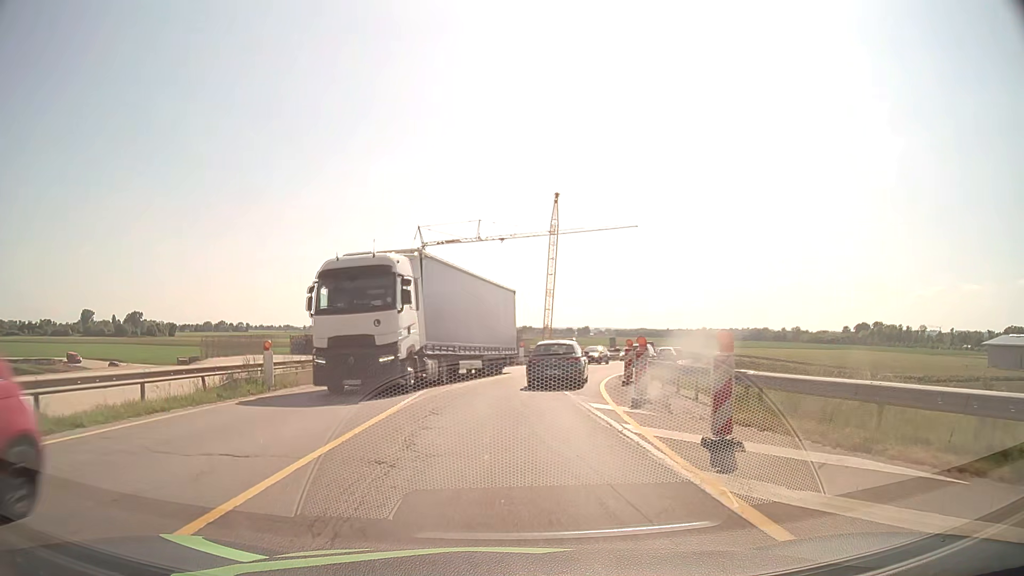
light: Day
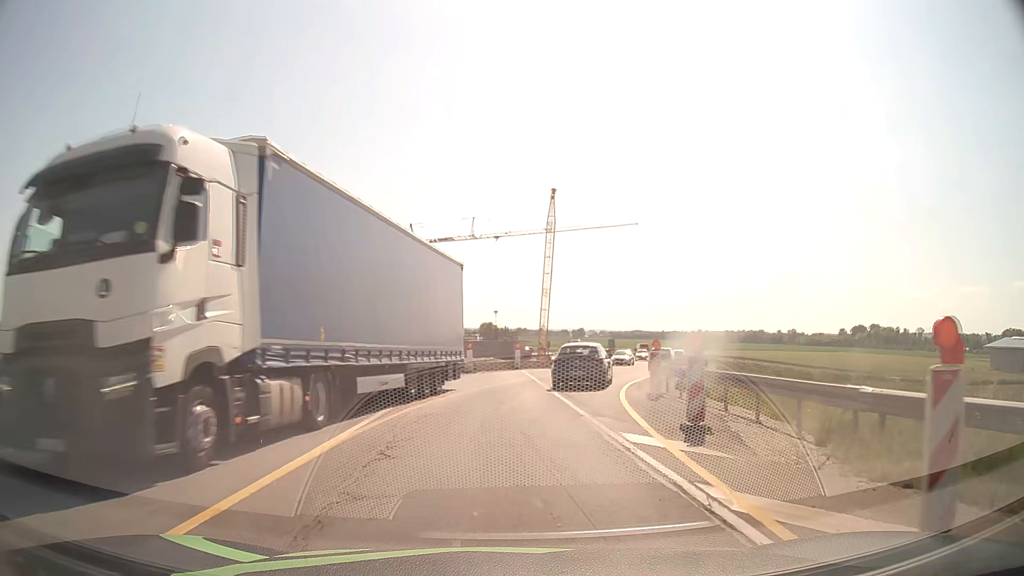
(0.0, +4.9) m; 0°
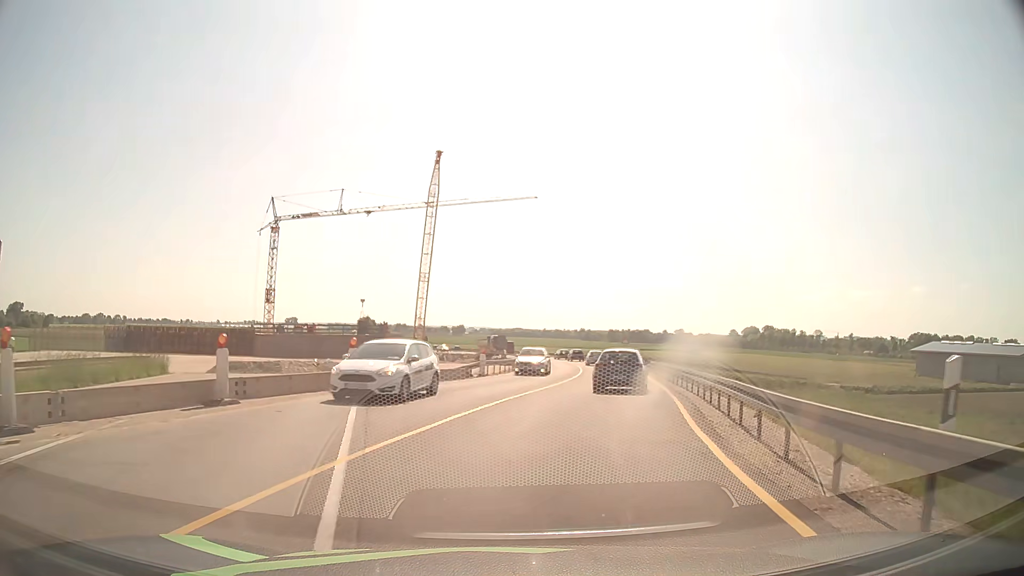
(+1.4, +20.8) m; +10°
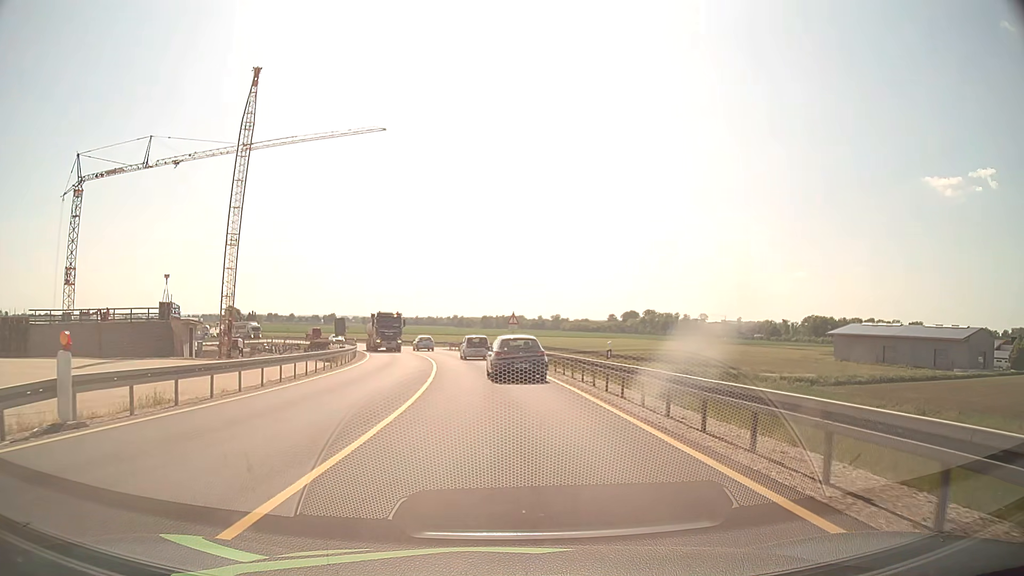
(+3.6, +26.4) m; +11°
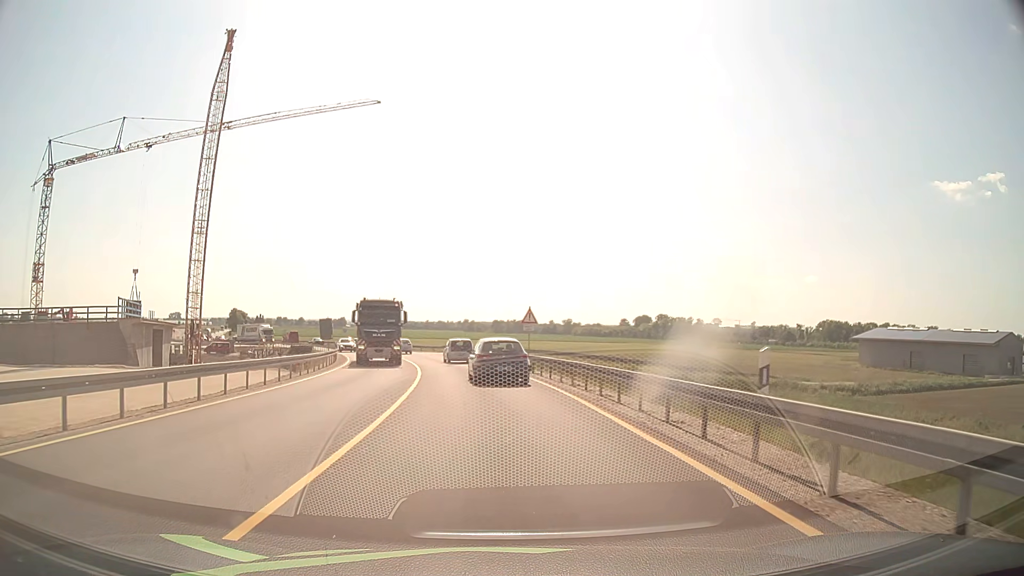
(-0.1, +10.5) m; -1°
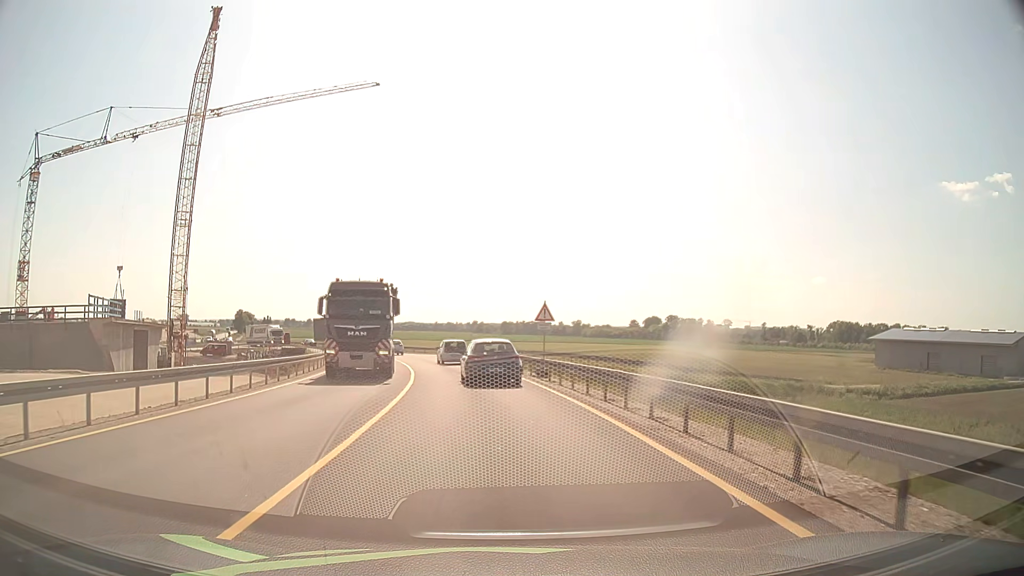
(0.0, +5.2) m; -1°
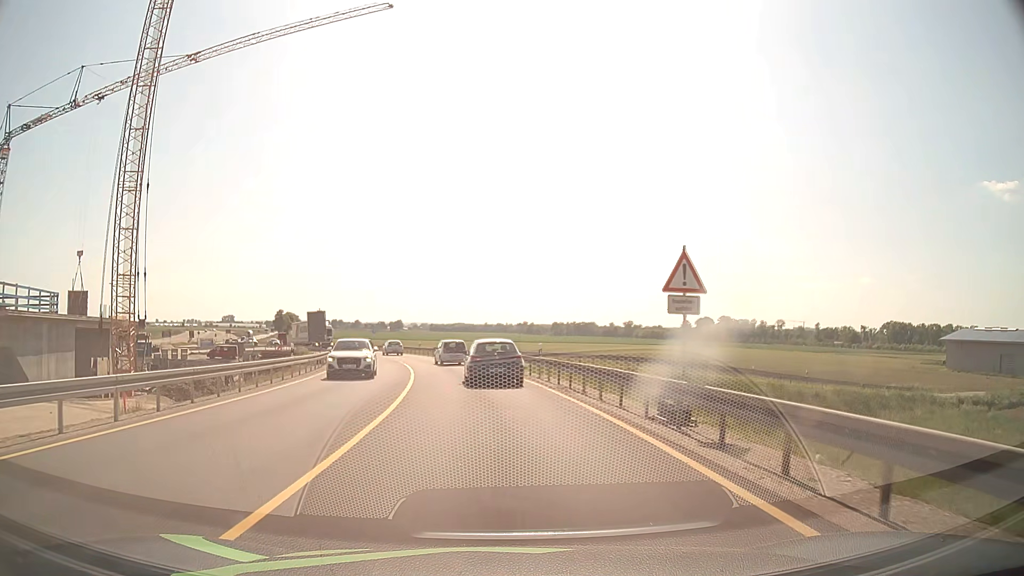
(-0.5, +15.5) m; -4°
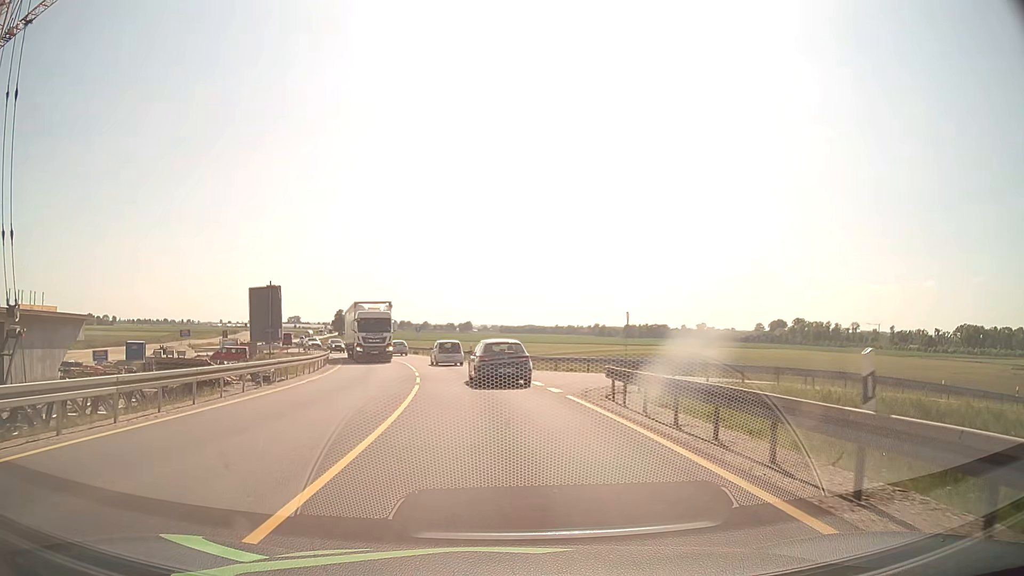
(-1.2, +20.9) m; -6°
(0, +10) (-1, +20) (-2, +30) (-4, +40) (-6, +49) (-9, +59) (-12, +69) (-15, +78) (-19, +87) (-23, +96) m
